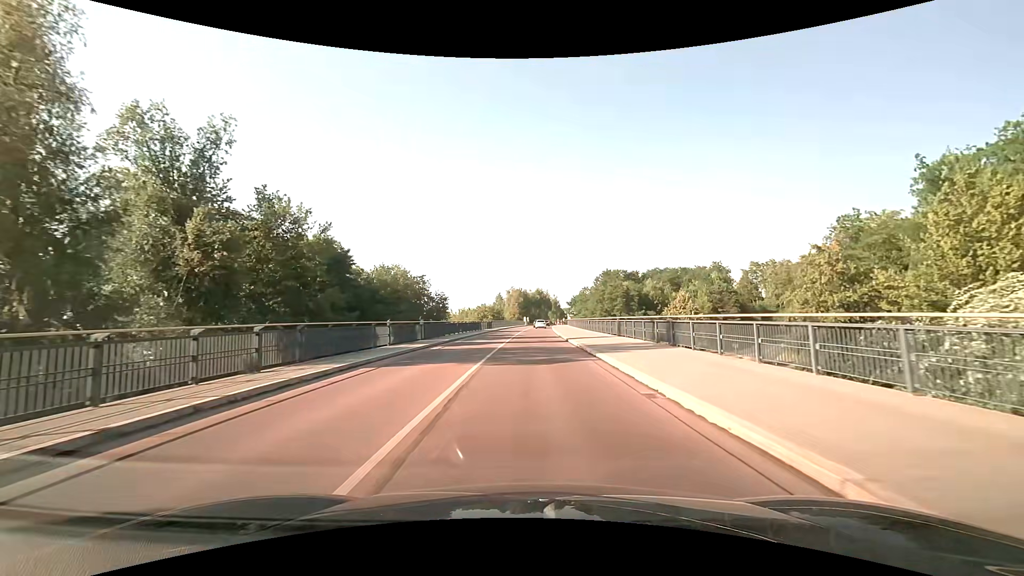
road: secondary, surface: asphalt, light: Day
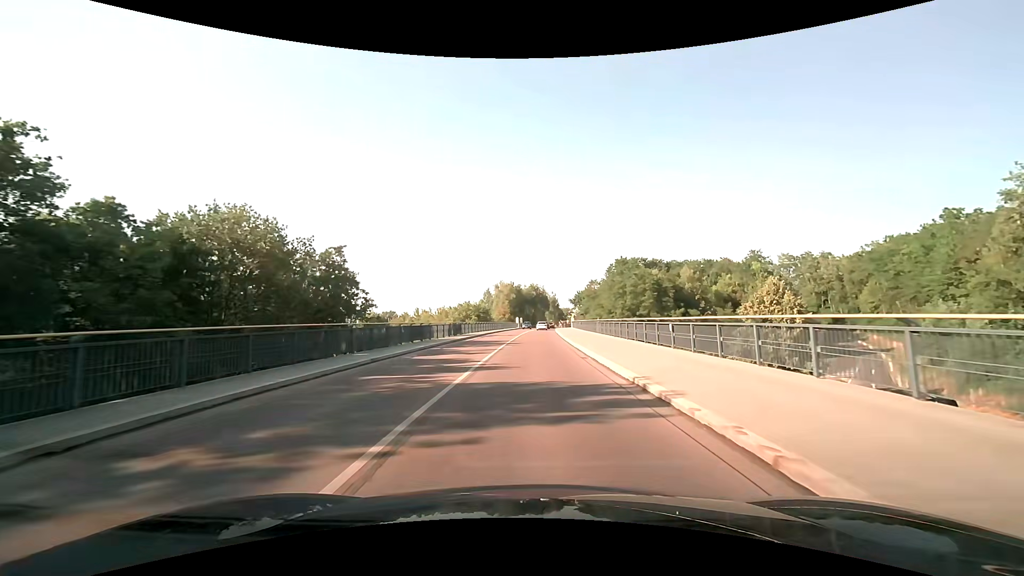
(+0.4, +30.6) m; +1°
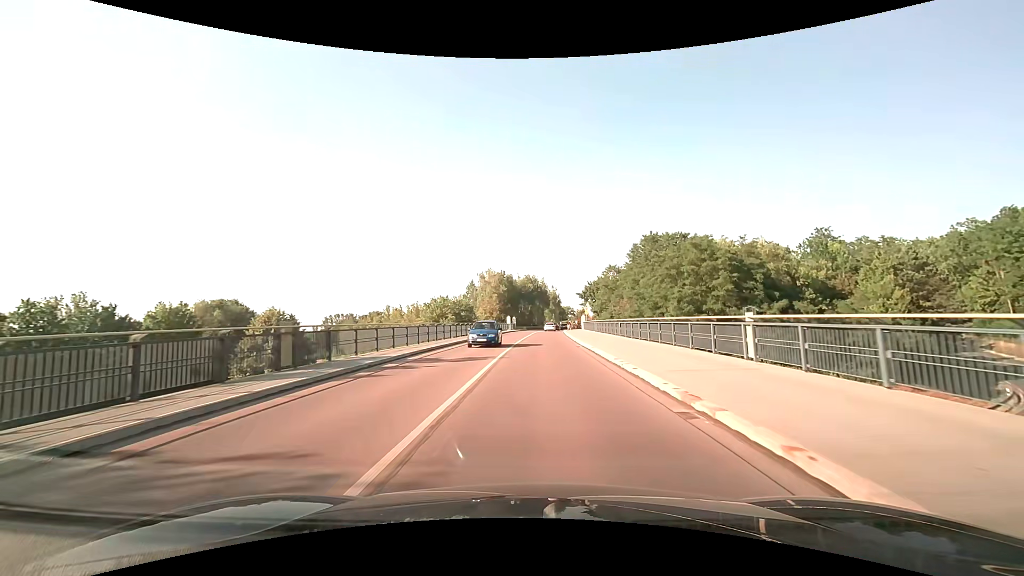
(+0.2, +31.2) m; +1°
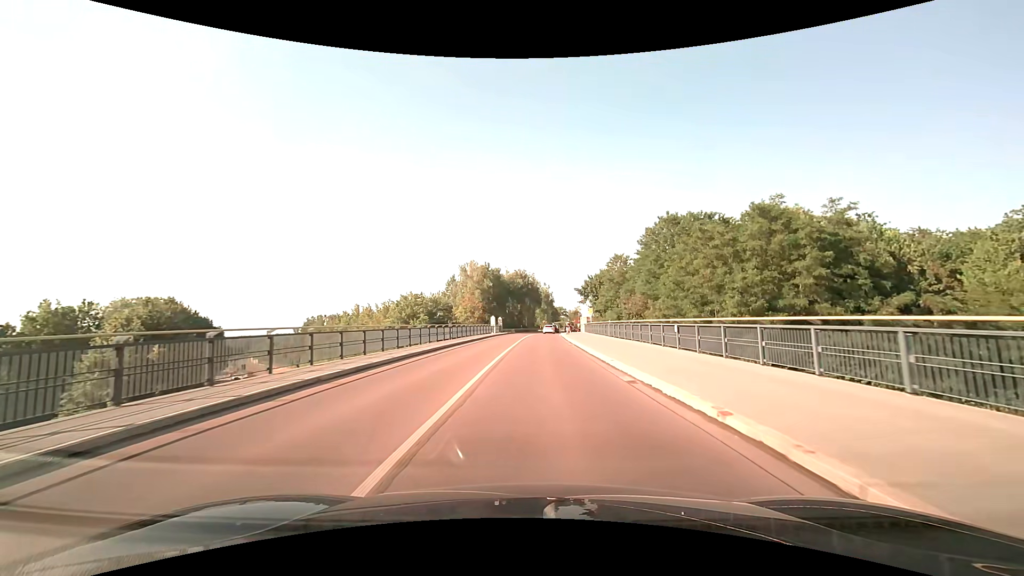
(+0.2, +16.0) m; +1°
(0, +10) (0, +20) (0, +30) (+1, +40) (+1, +50) (+1, +60) (+2, +70) (+3, +80) (+4, +90) (+5, +100) m
